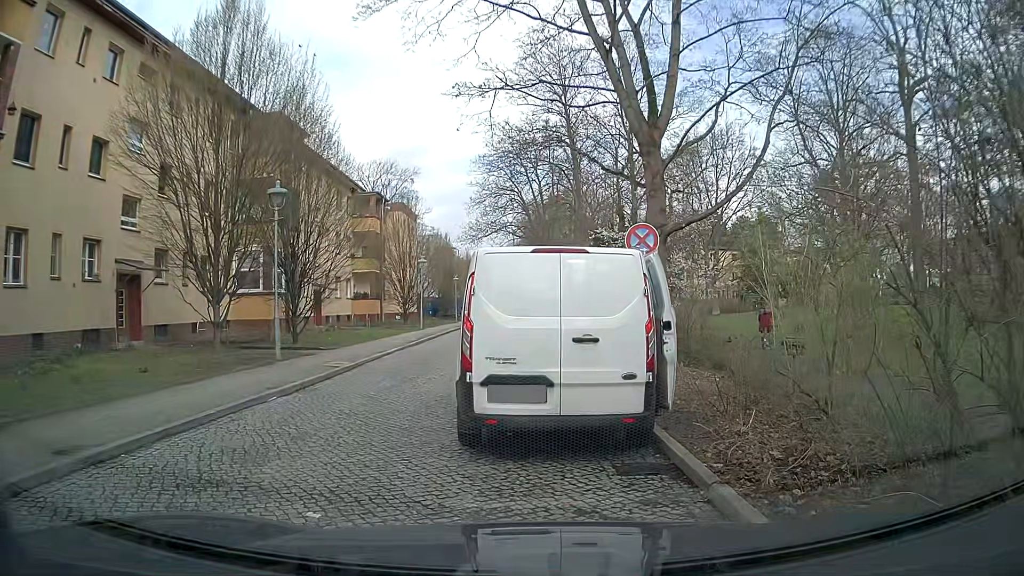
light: Day
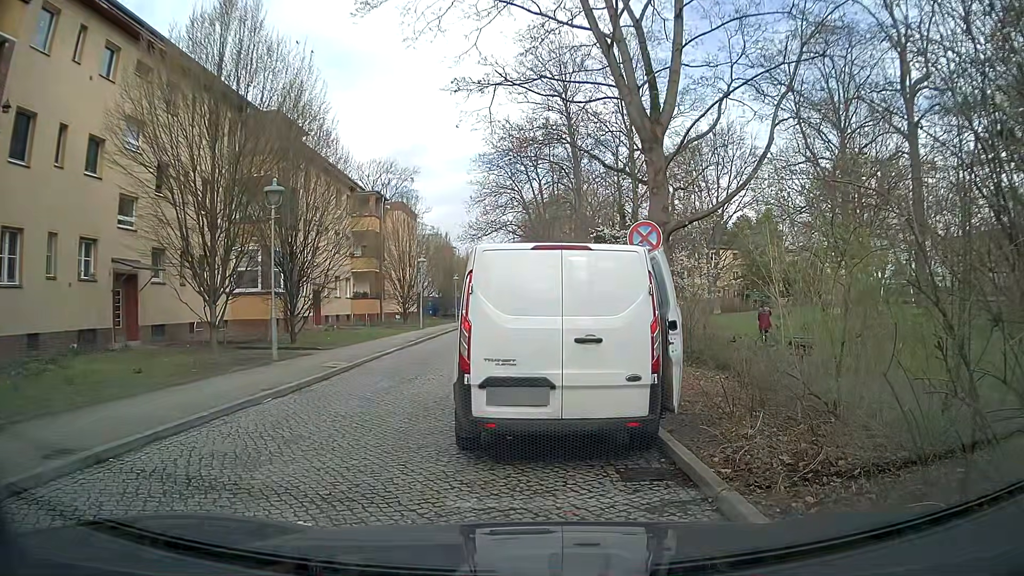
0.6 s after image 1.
(0.0, +0.2) m; 0°
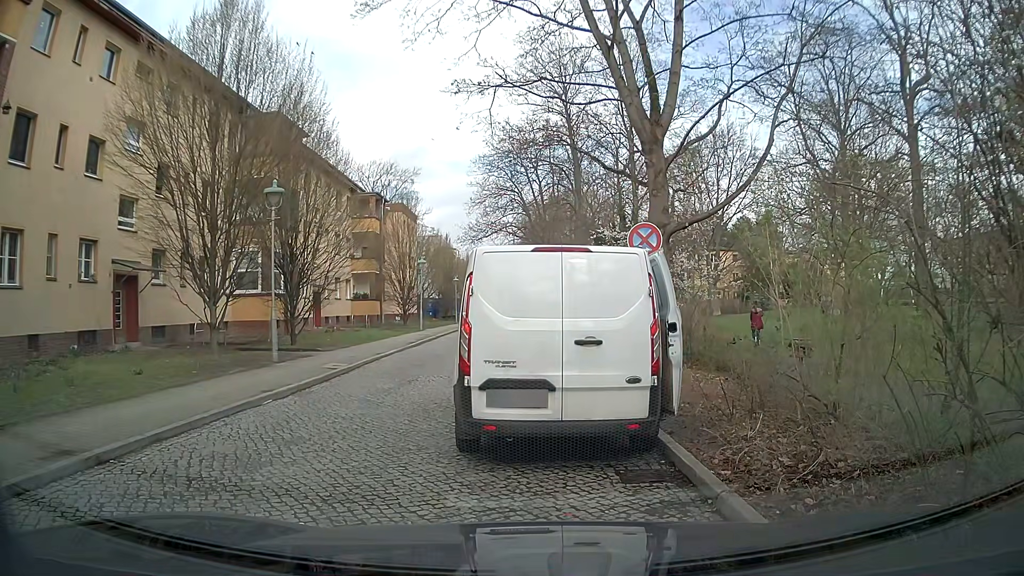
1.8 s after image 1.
(0.0, +0.1) m; 0°
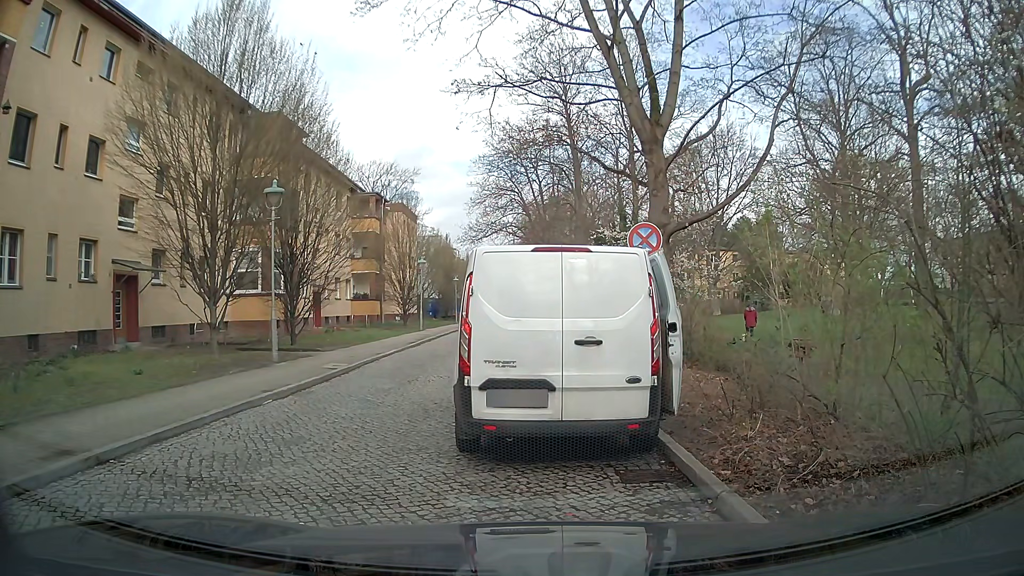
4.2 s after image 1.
(0.0, 0.0) m; 0°
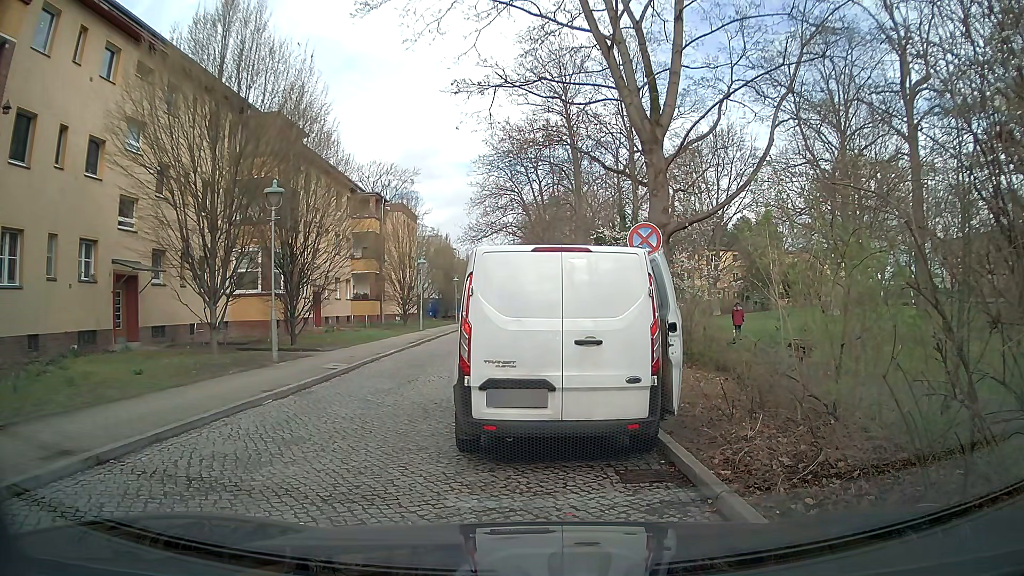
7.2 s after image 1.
(0.0, 0.0) m; 0°
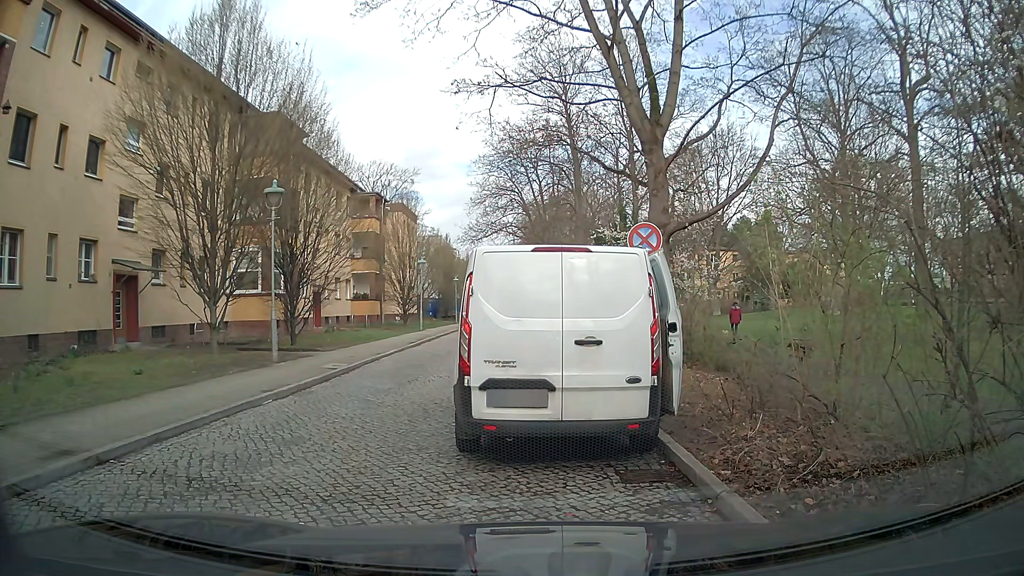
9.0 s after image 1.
(0.0, 0.0) m; 0°
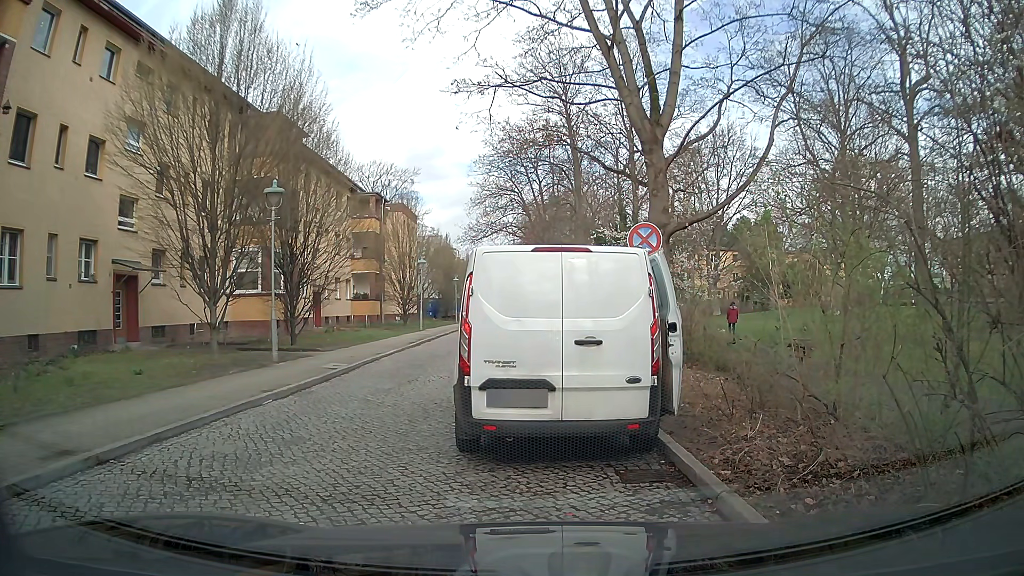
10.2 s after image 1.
(0.0, 0.0) m; 0°
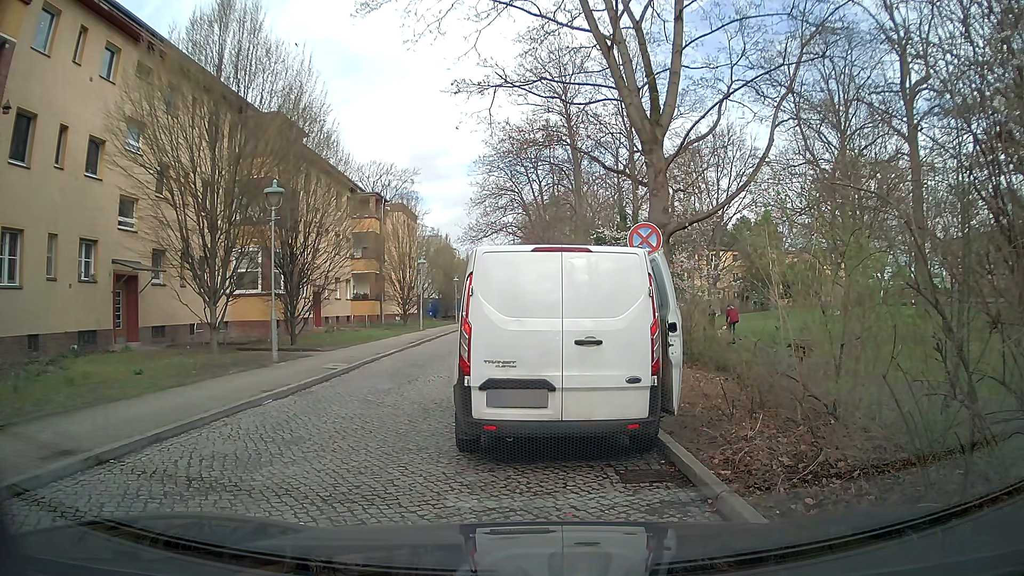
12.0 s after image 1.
(0.0, 0.0) m; 0°
